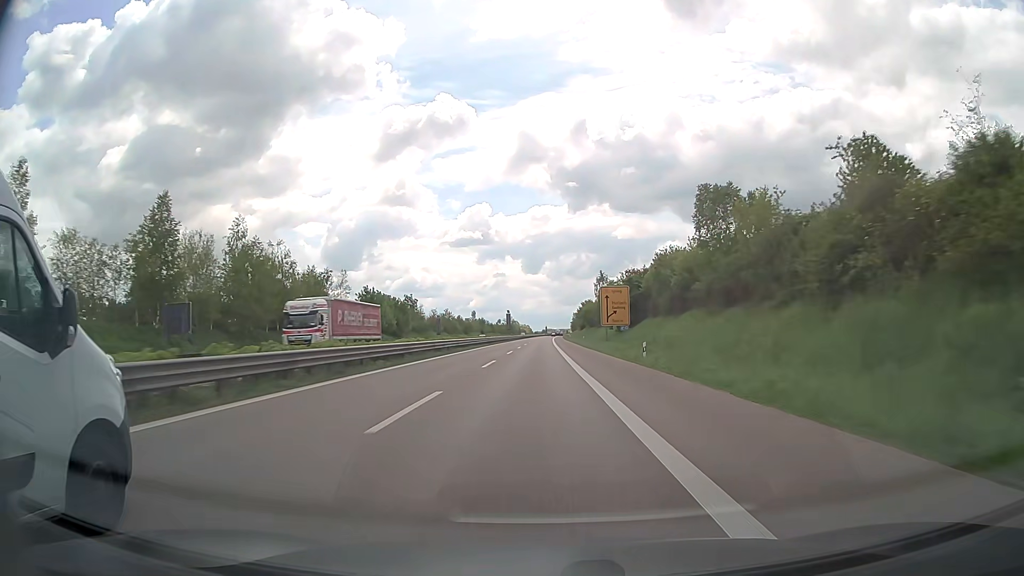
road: trunk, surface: asphalt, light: Day
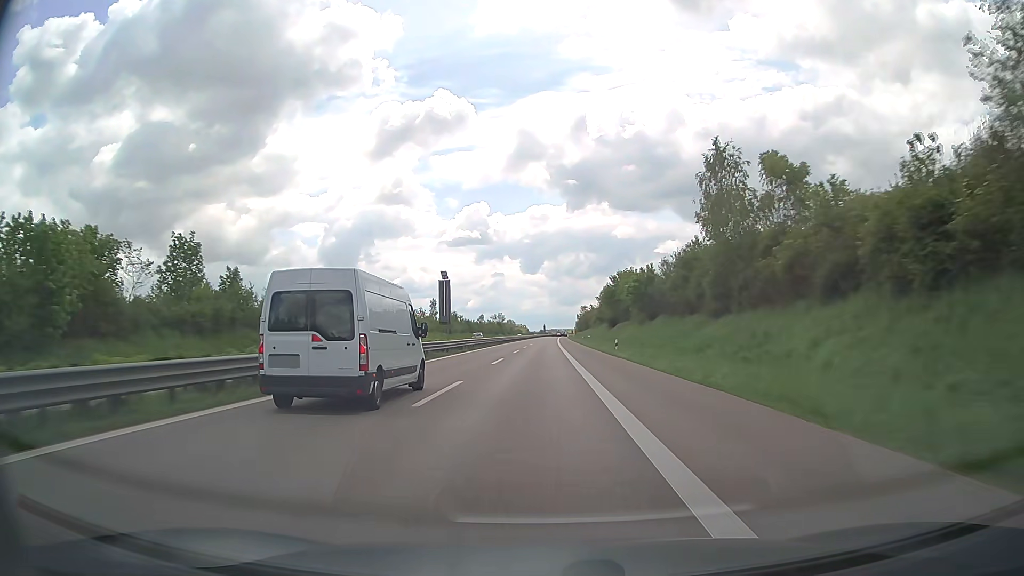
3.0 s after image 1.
(0.0, +86.1) m; 0°
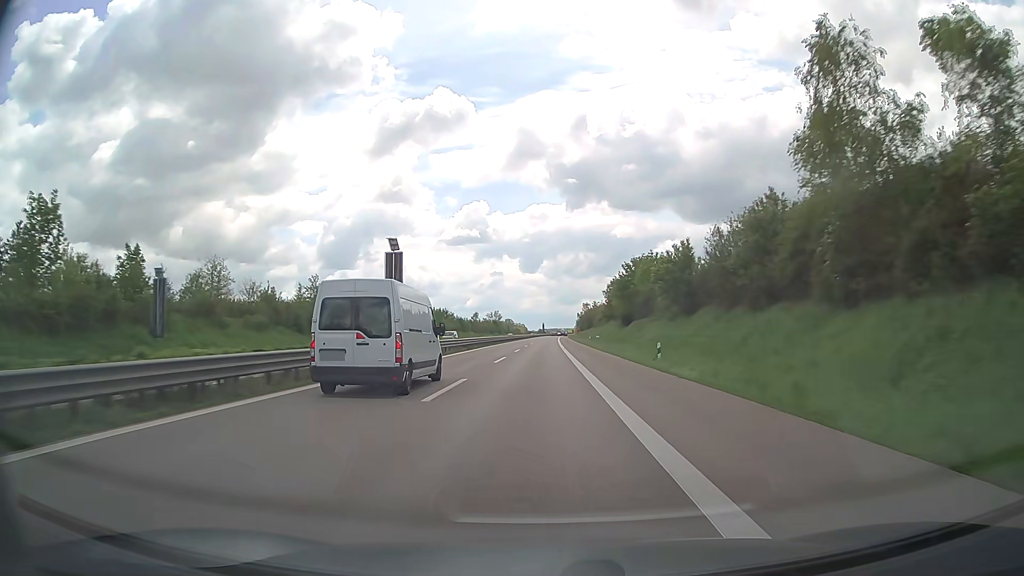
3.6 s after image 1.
(0.0, +17.3) m; 0°
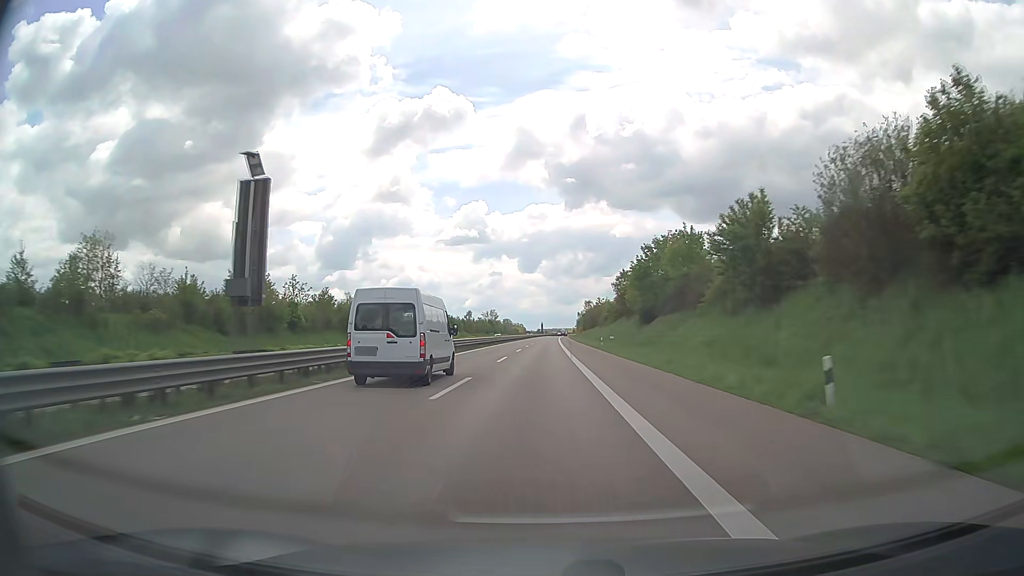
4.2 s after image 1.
(0.0, +17.3) m; 0°
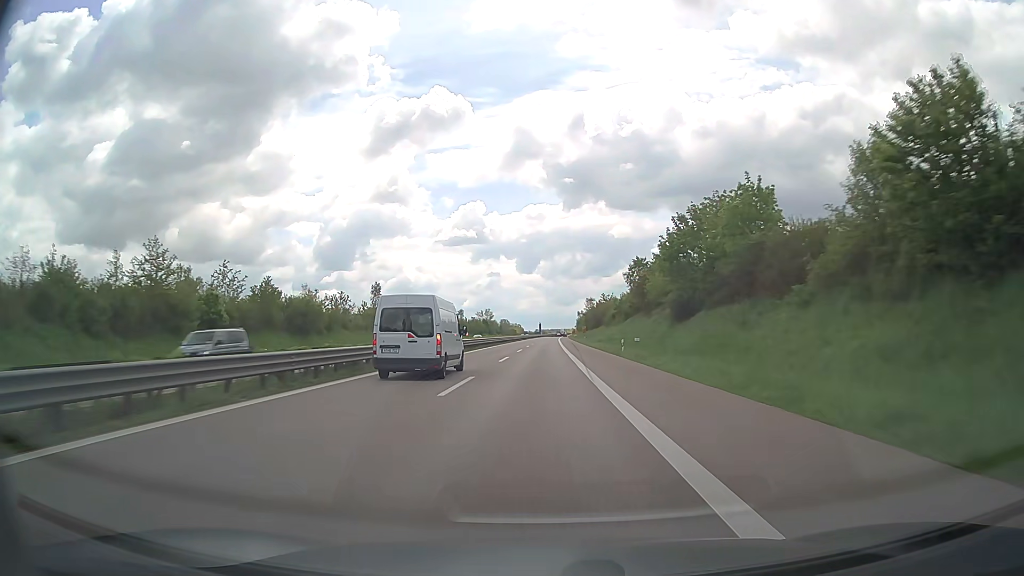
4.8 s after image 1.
(0.0, +17.3) m; 0°
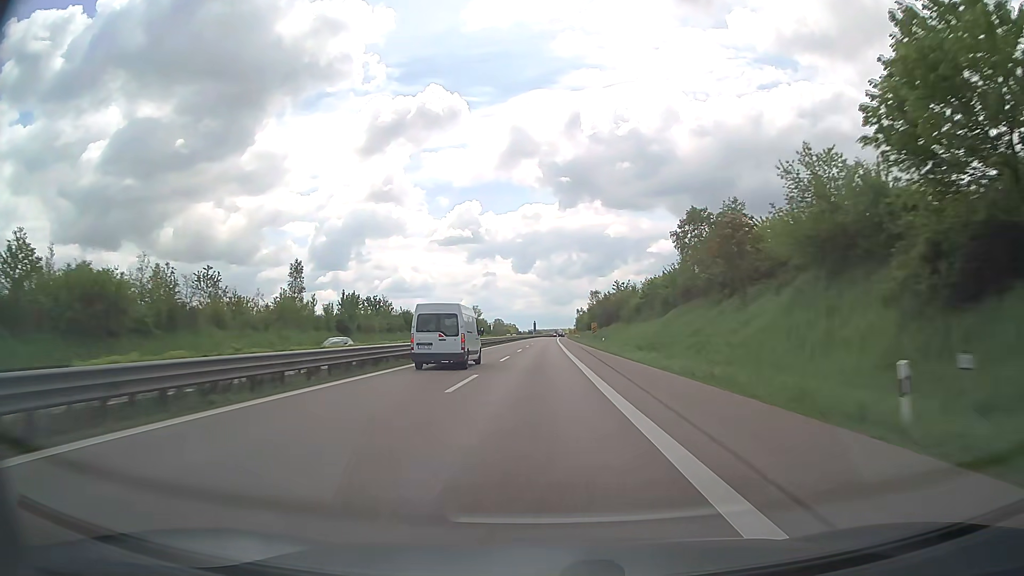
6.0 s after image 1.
(+0.2, +34.8) m; +1°
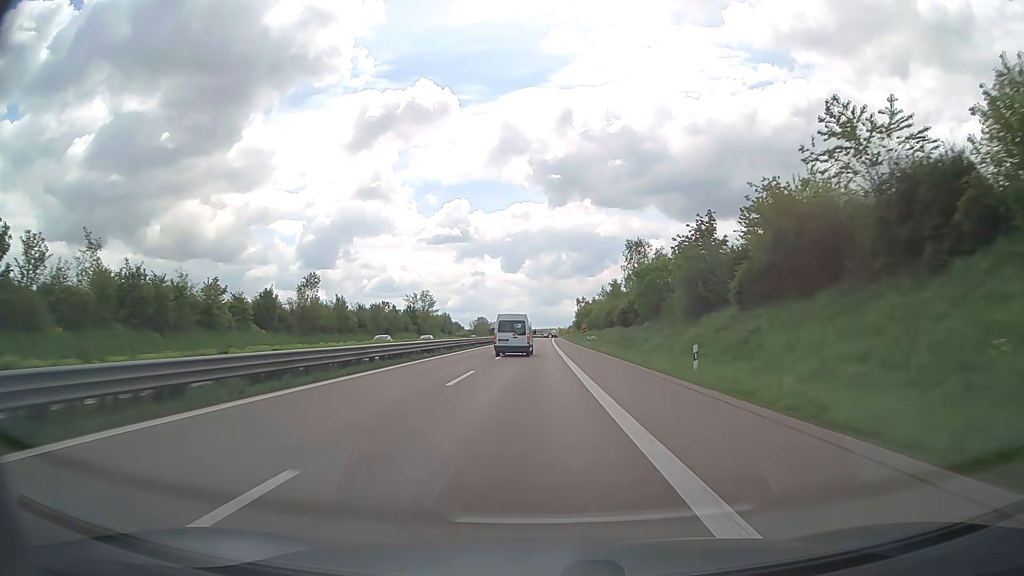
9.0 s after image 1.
(+0.5, +87.5) m; +1°
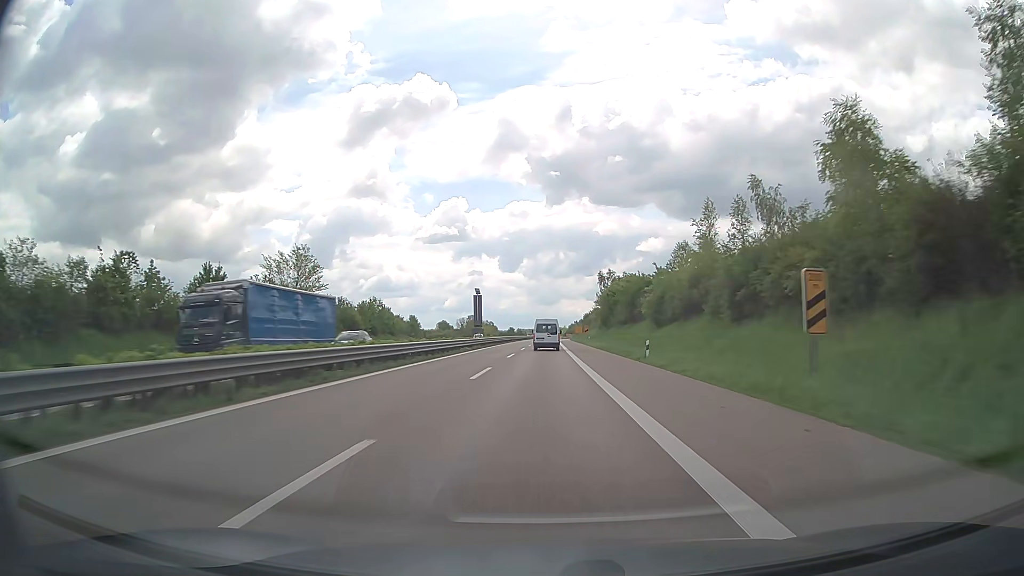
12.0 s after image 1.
(-0.1, +87.6) m; 0°
(0, +10) (0, +20) (0, +30) (0, +40) (0, +50) (0, +60) (0, +70) (0, +80) (+1, +90) (+1, +100) m
